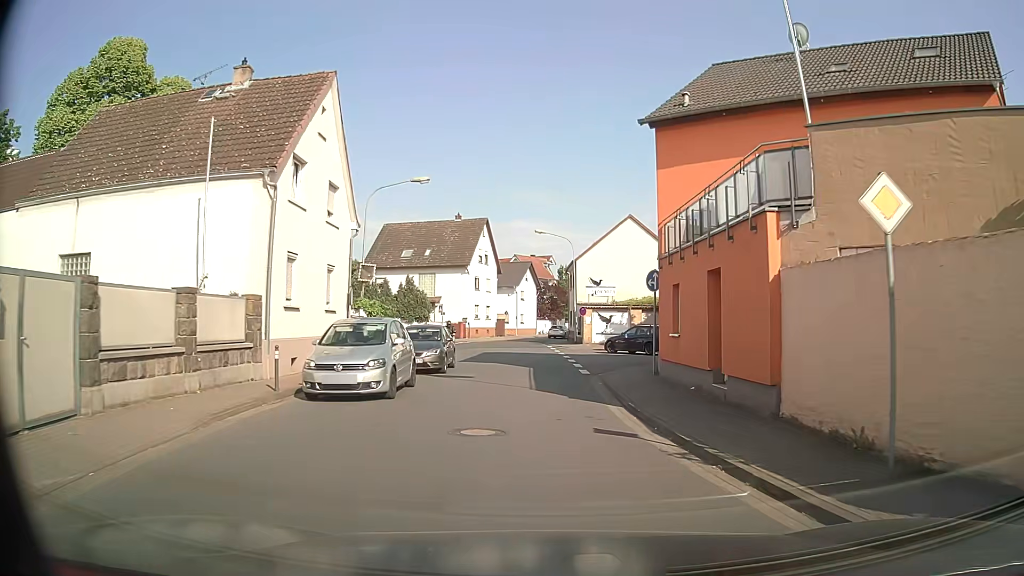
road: tertiary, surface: asphalt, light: Day
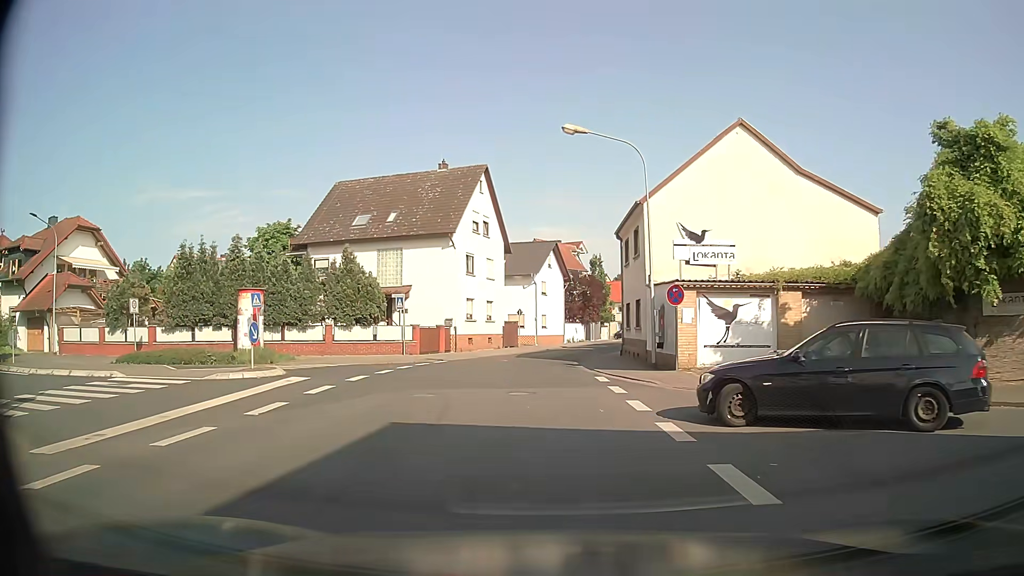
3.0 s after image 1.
(-0.5, +24.5) m; -3°
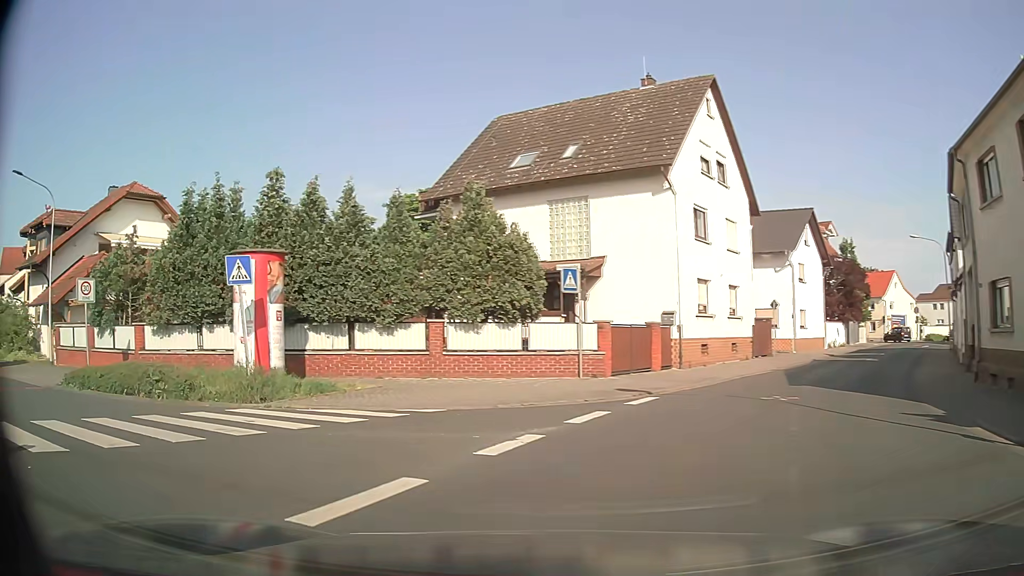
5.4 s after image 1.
(-1.1, +15.7) m; -18°
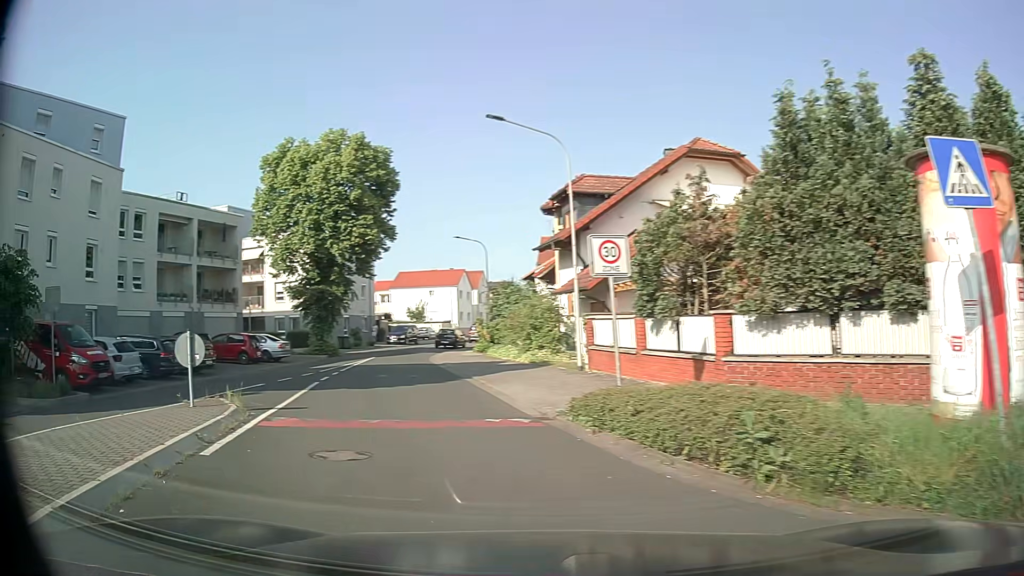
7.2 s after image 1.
(-3.5, +7.8) m; -51°
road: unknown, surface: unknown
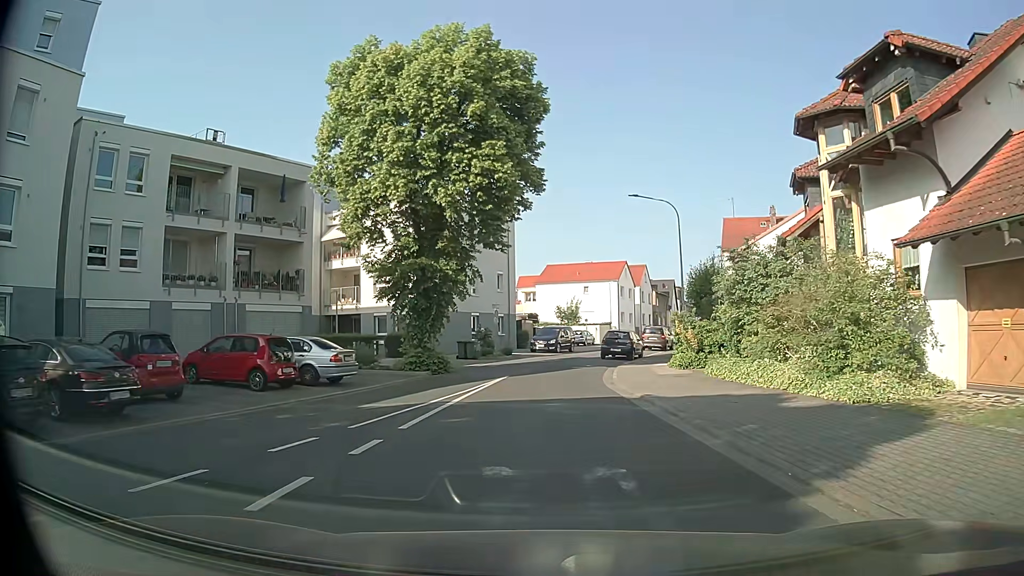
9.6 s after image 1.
(-3.1, +15.5) m; -12°
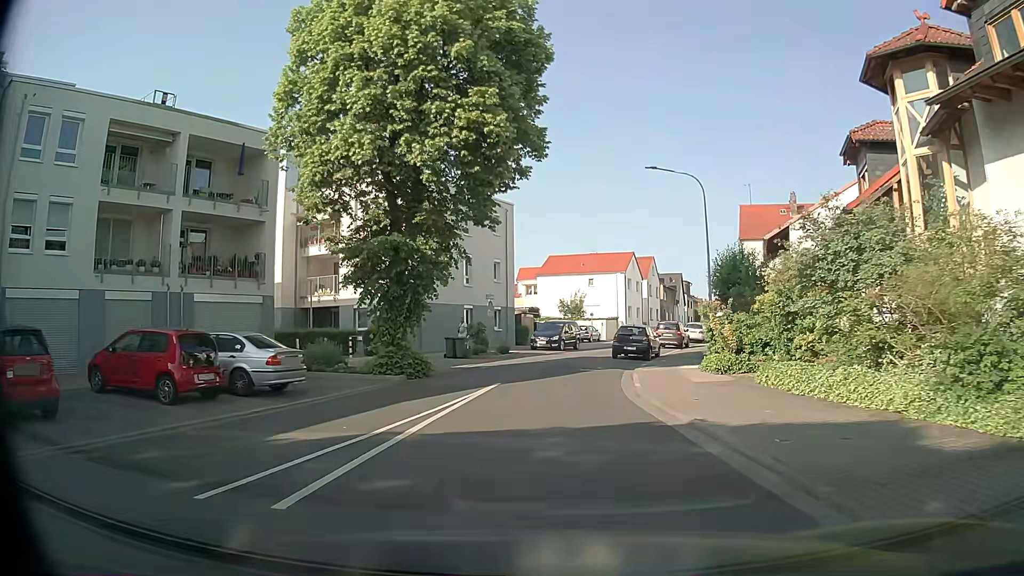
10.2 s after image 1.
(0.0, +4.8) m; 0°
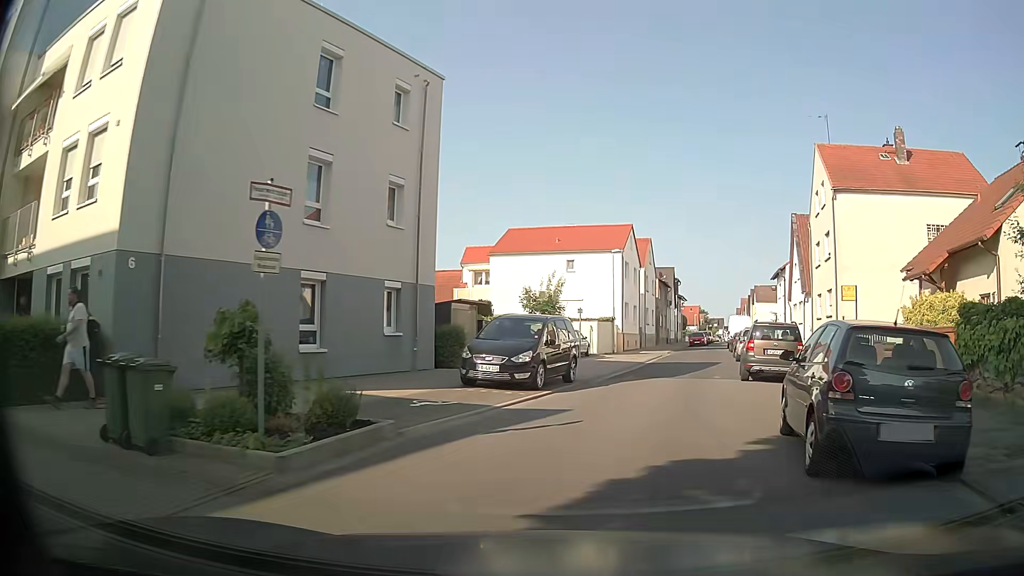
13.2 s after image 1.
(-0.2, +22.7) m; +2°
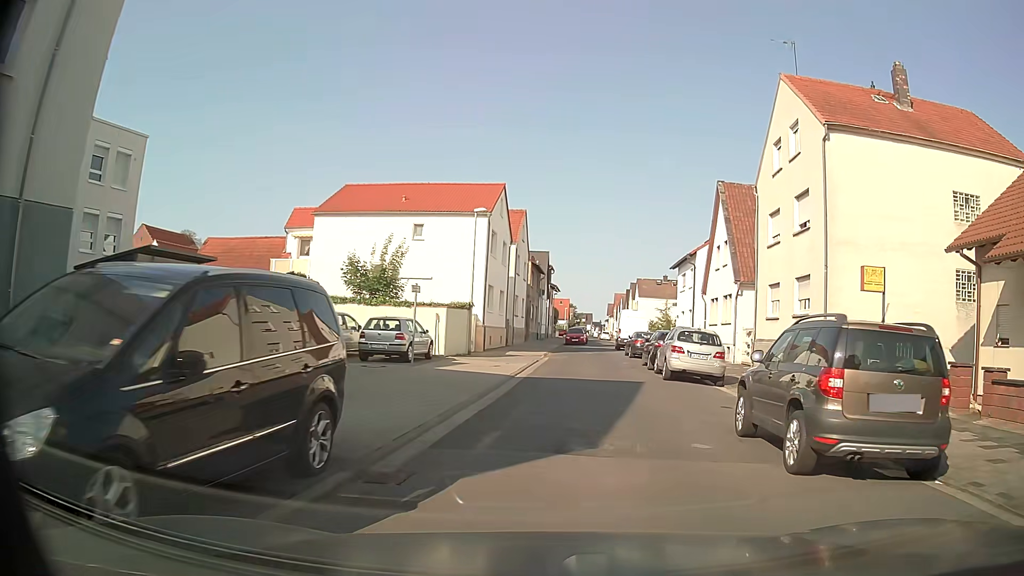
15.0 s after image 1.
(+1.3, +11.9) m; +11°
(+1, +10) (+2, +20) (+2, +30) (+3, +40) (+4, +50) (+6, +60) (+8, +70) (+9, +79) (+10, +89) (+10, +99) m
